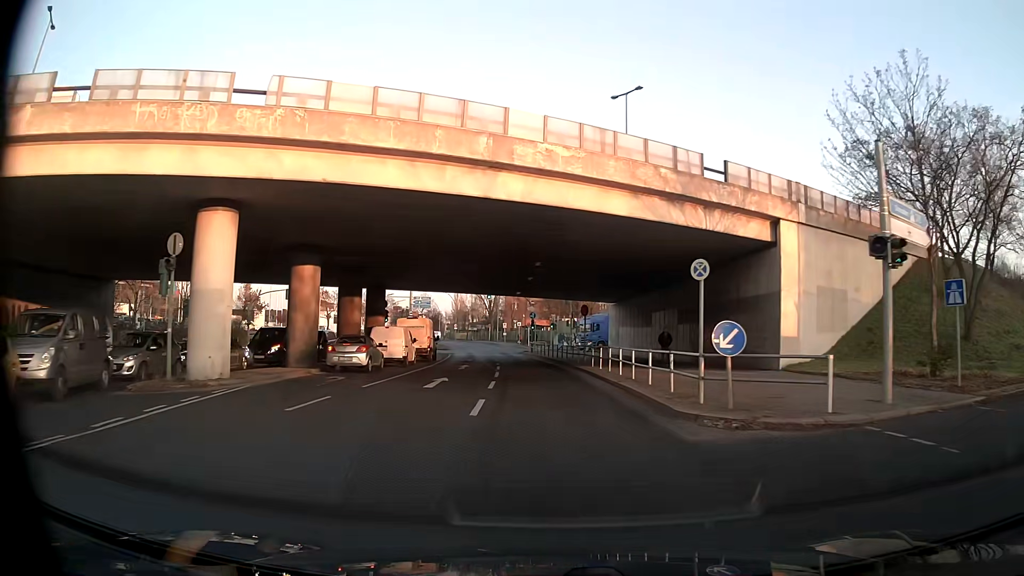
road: tertiary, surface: asphalt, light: Day
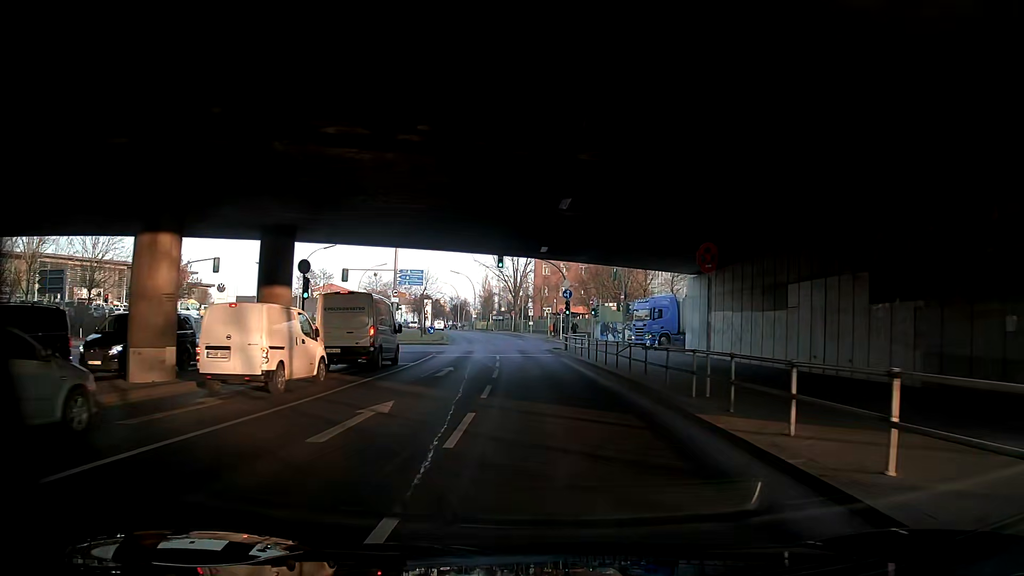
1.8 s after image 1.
(-0.4, +21.6) m; -1°
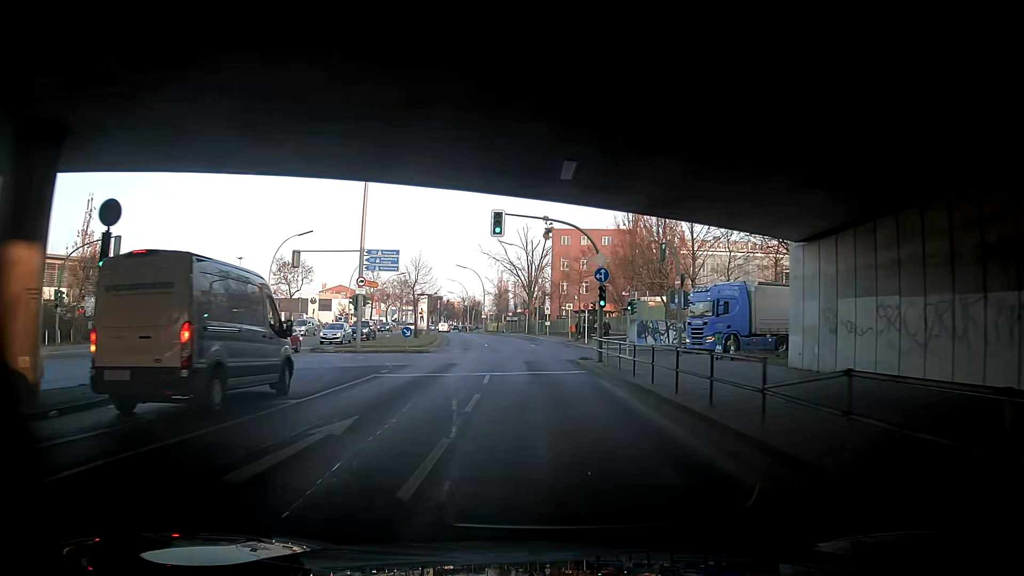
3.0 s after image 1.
(-0.4, +14.3) m; -6°
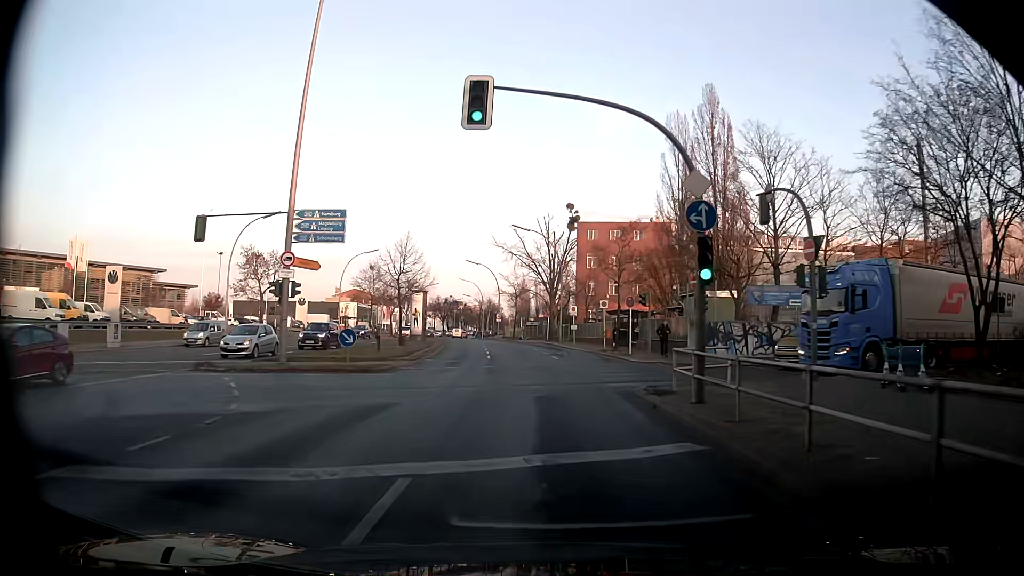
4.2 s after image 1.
(-1.4, +14.2) m; -8°
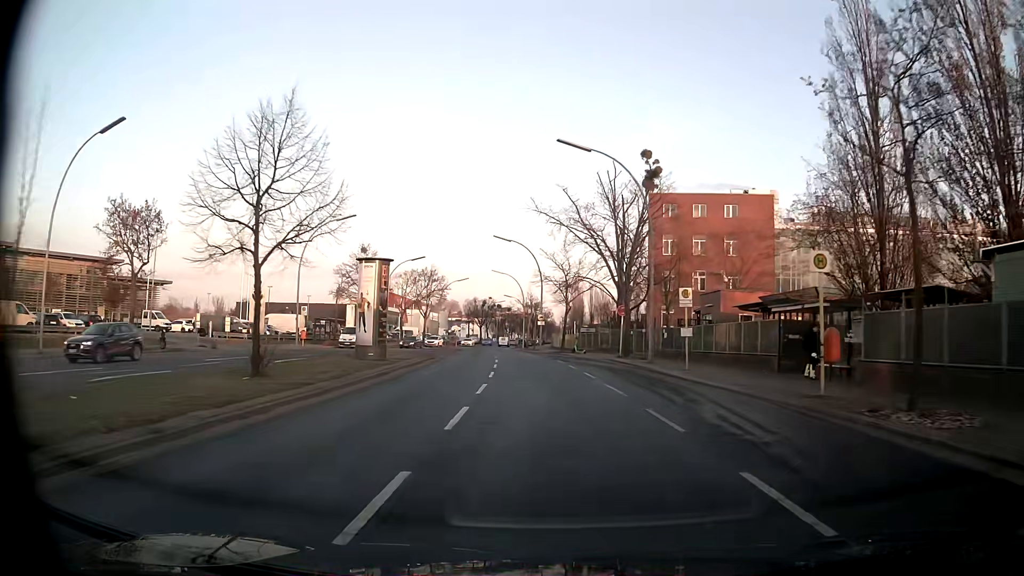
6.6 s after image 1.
(+2.6, +28.8) m; +4°
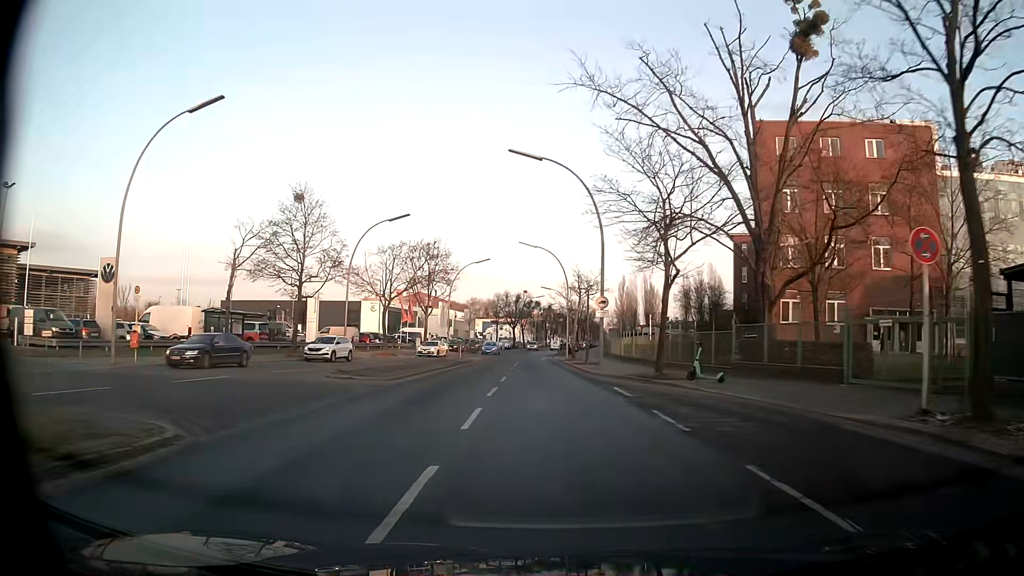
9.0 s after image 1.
(-1.0, +29.6) m; -4°
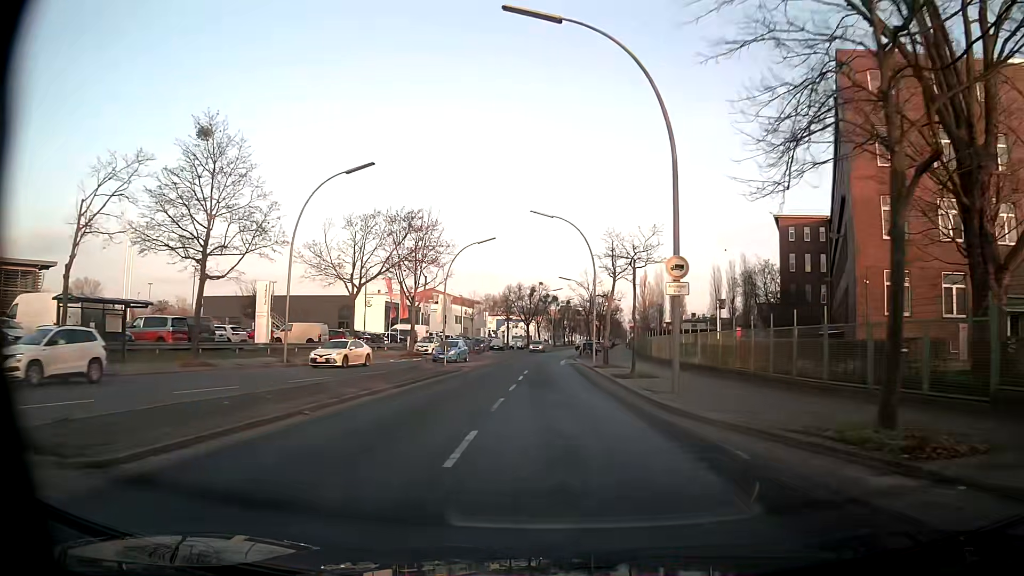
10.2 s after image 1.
(-0.2, +14.9) m; -2°
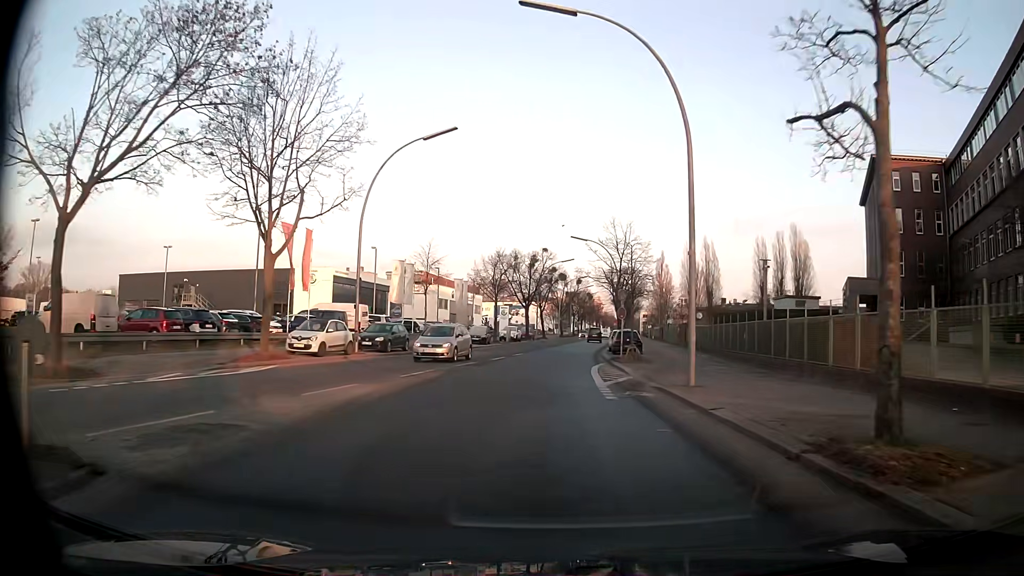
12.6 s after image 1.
(-0.2, +30.0) m; -1°
(0, +10) (0, +20) (+1, +30) (+2, +40) (+3, +50) (+4, +60) (+5, +70) (+6, +80) (+8, +90) (+9, +100) m
